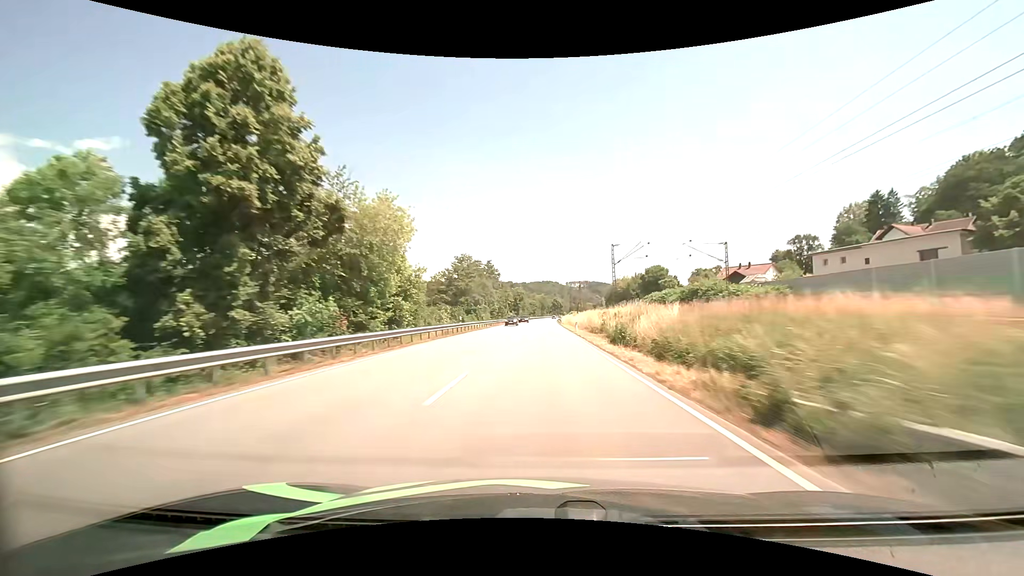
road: primary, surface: asphalt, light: Day
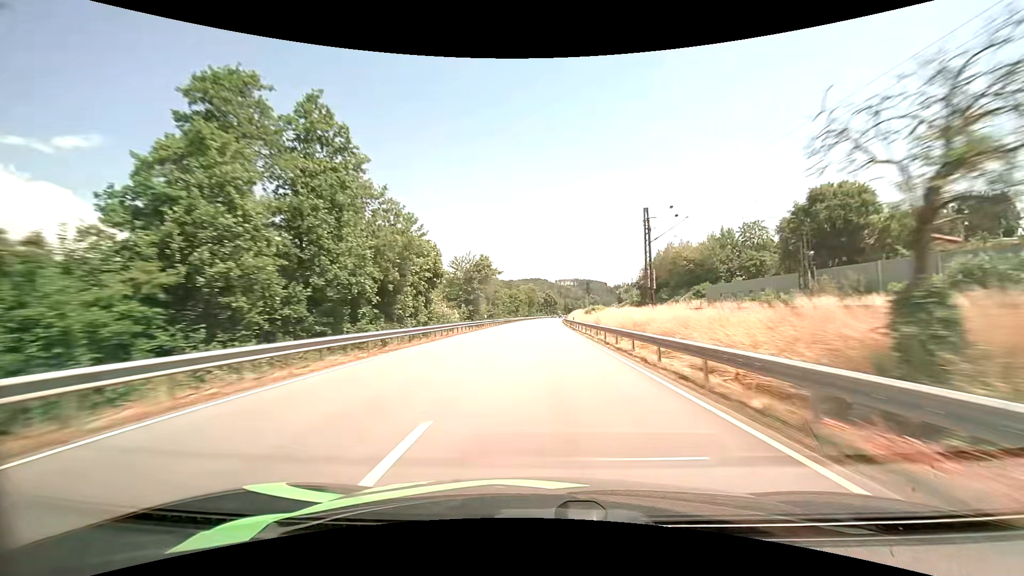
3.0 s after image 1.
(+0.7, +89.9) m; +1°
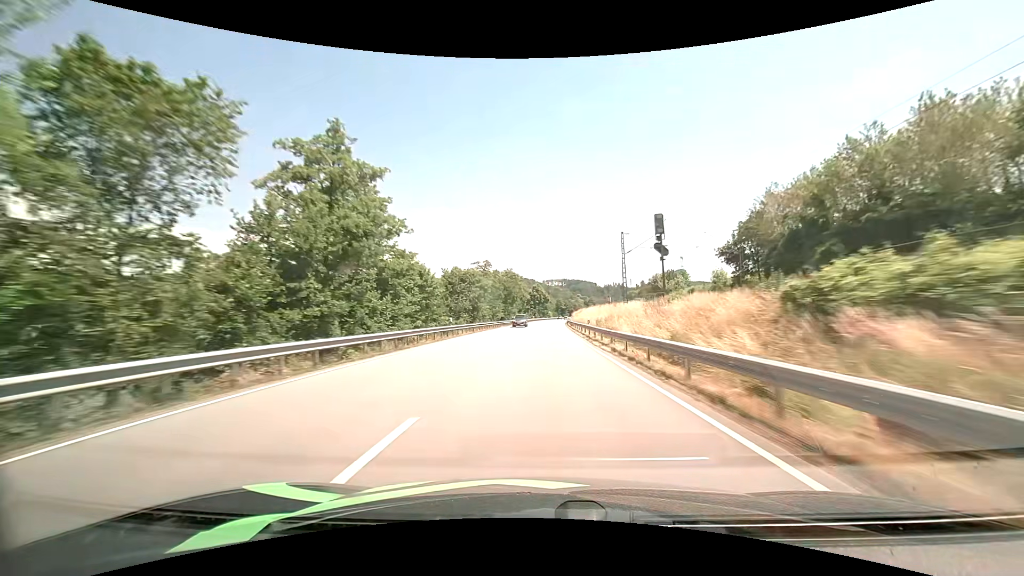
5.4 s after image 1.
(+1.1, +71.9) m; +2°
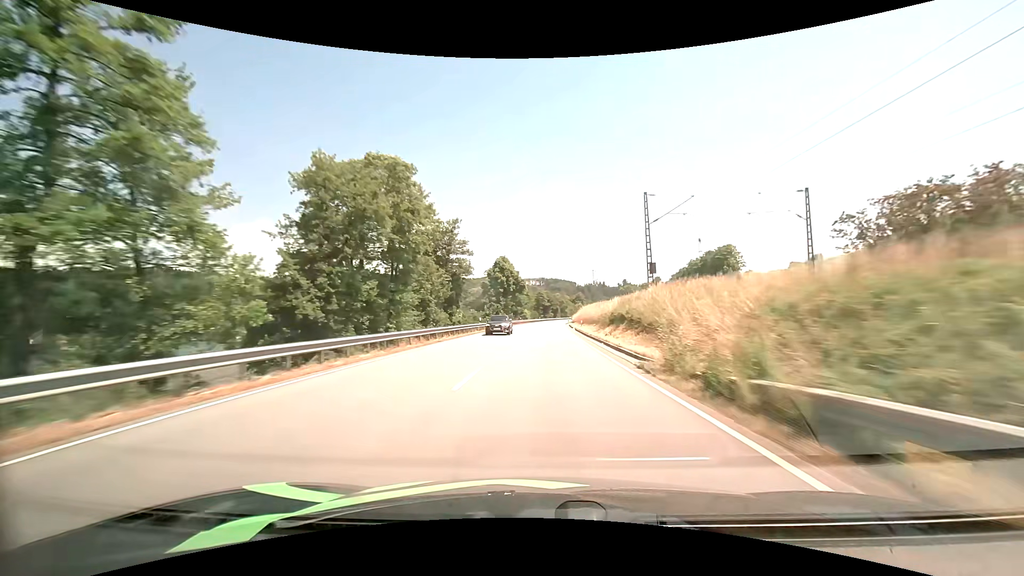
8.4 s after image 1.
(+2.1, +89.7) m; +3°
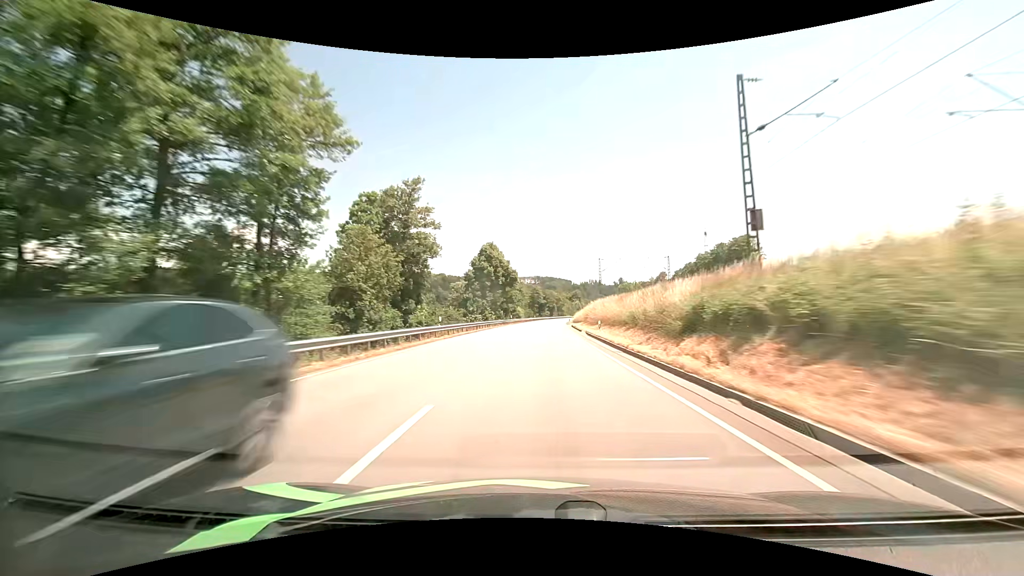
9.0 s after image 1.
(+0.1, +18.0) m; +1°
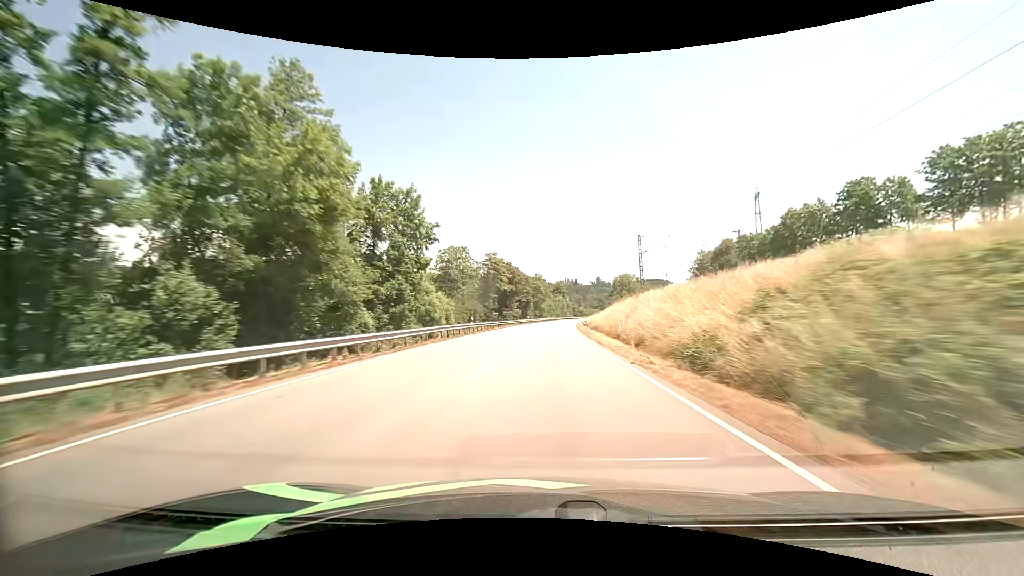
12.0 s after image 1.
(+2.1, +89.3) m; +3°
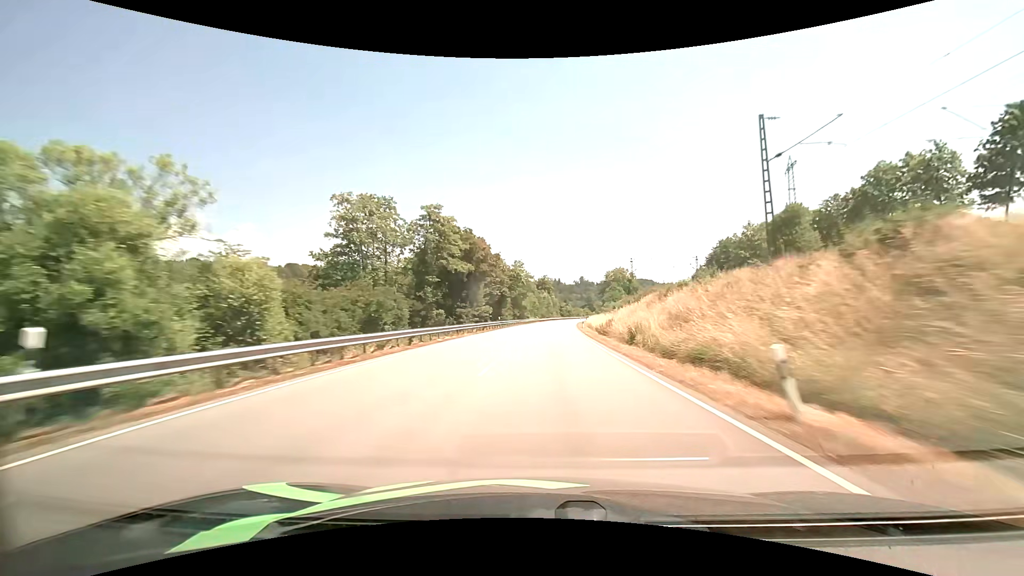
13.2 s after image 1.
(+0.5, +35.5) m; +2°
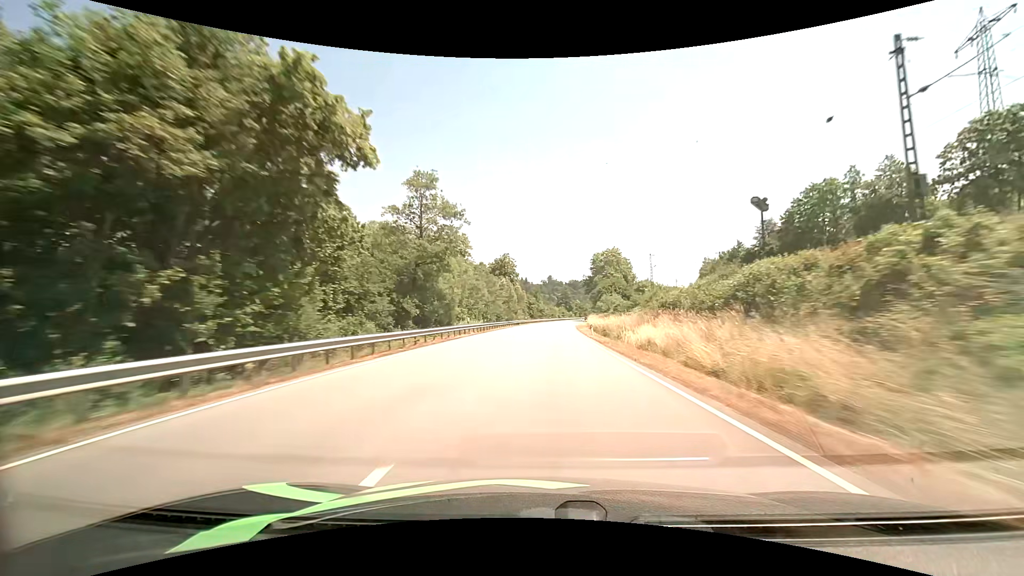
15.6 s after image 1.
(+2.5, +70.9) m; +4°
(0, +10) (0, +20) (0, +30) (+1, +40) (+1, +50) (+2, +60) (+2, +70) (+3, +80) (+4, +90) (+5, +100) m
